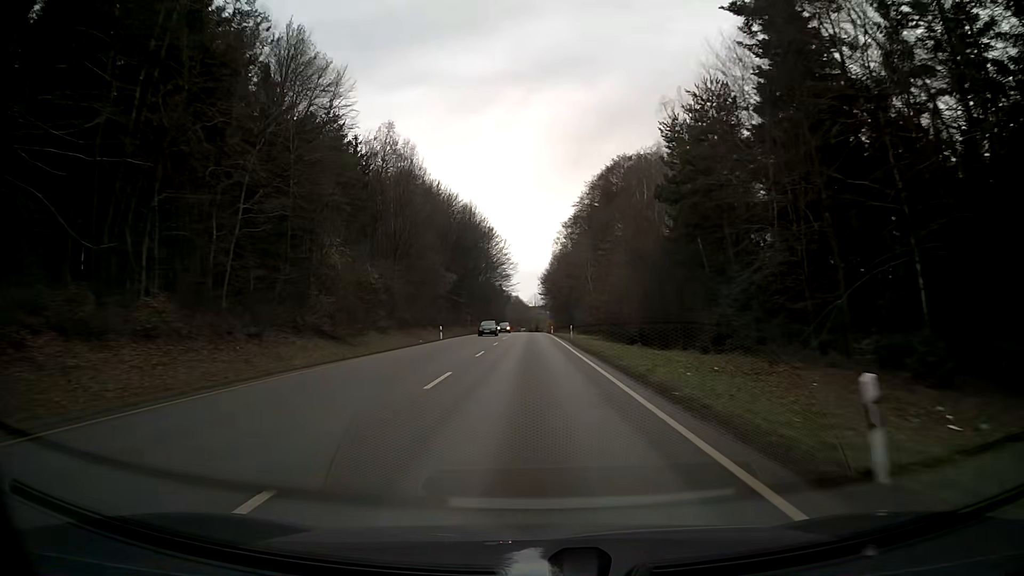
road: secondary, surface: asphalt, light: Day
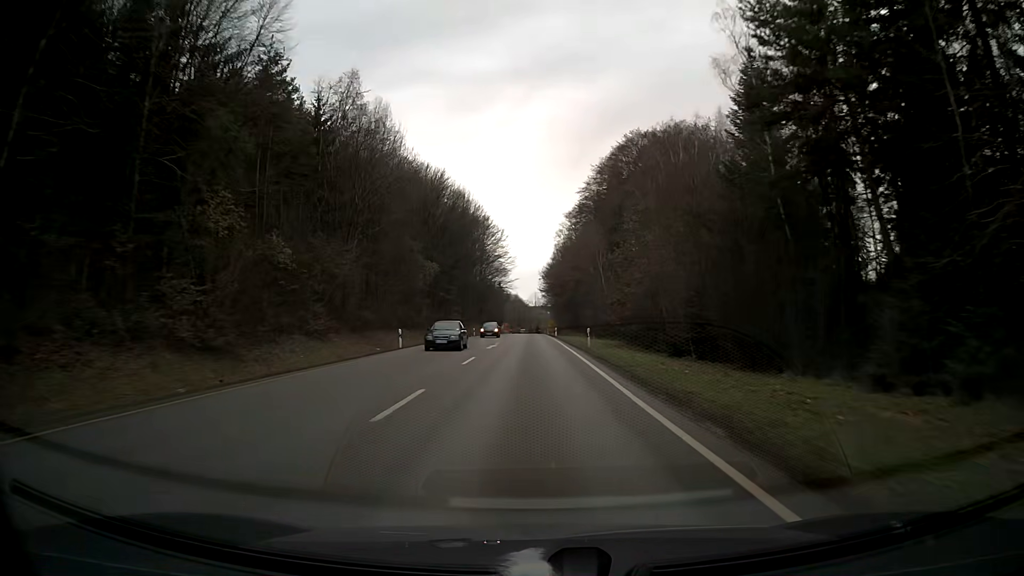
(0.0, +16.2) m; 0°
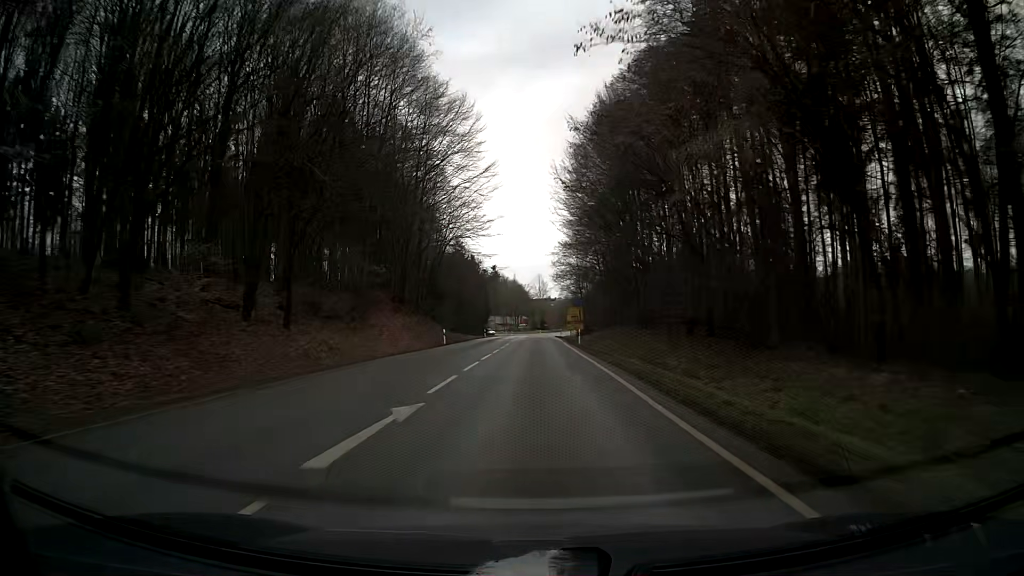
(-0.3, +81.0) m; 0°
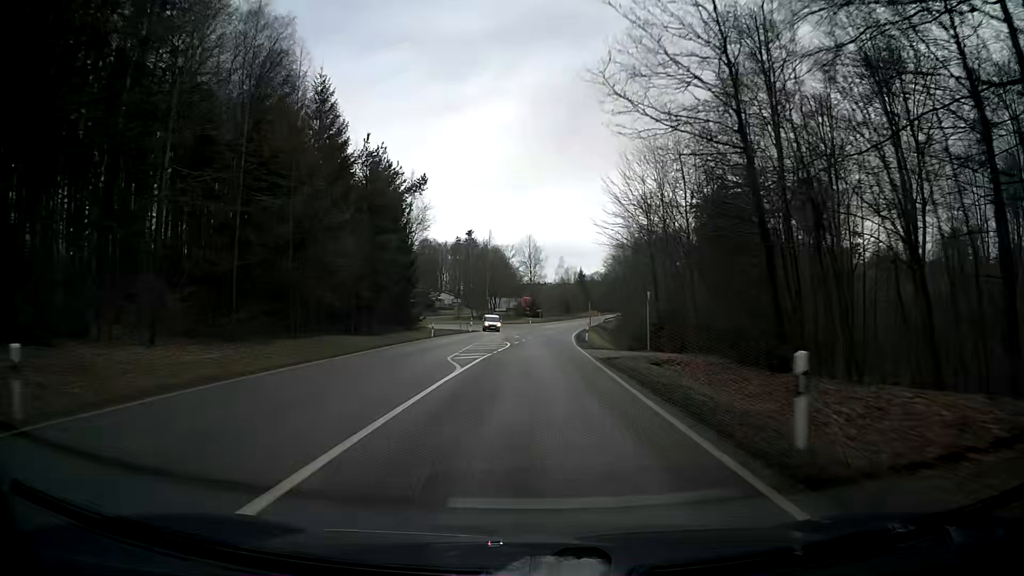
(+0.5, +81.1) m; +1°
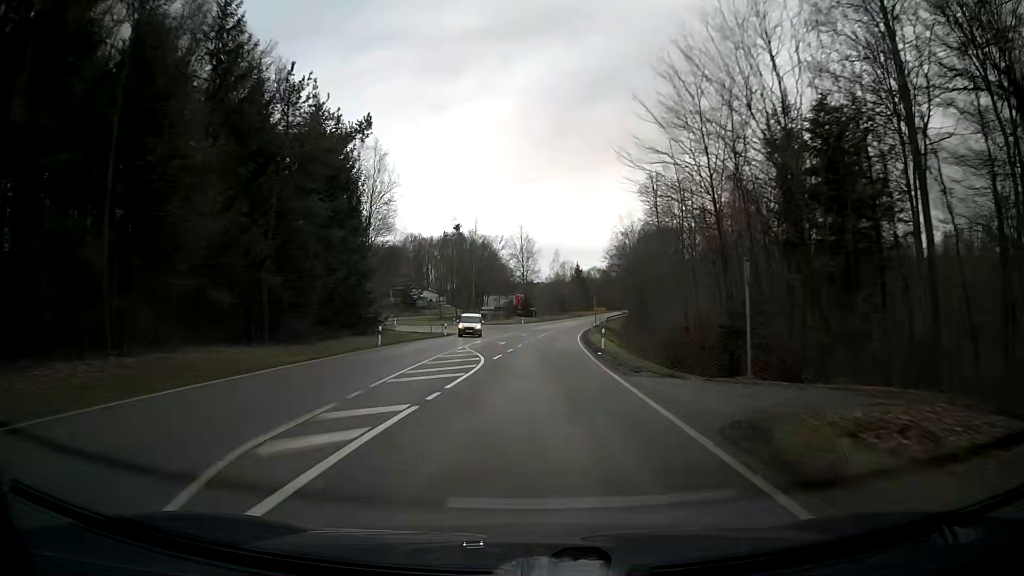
(+0.1, +16.3) m; 0°
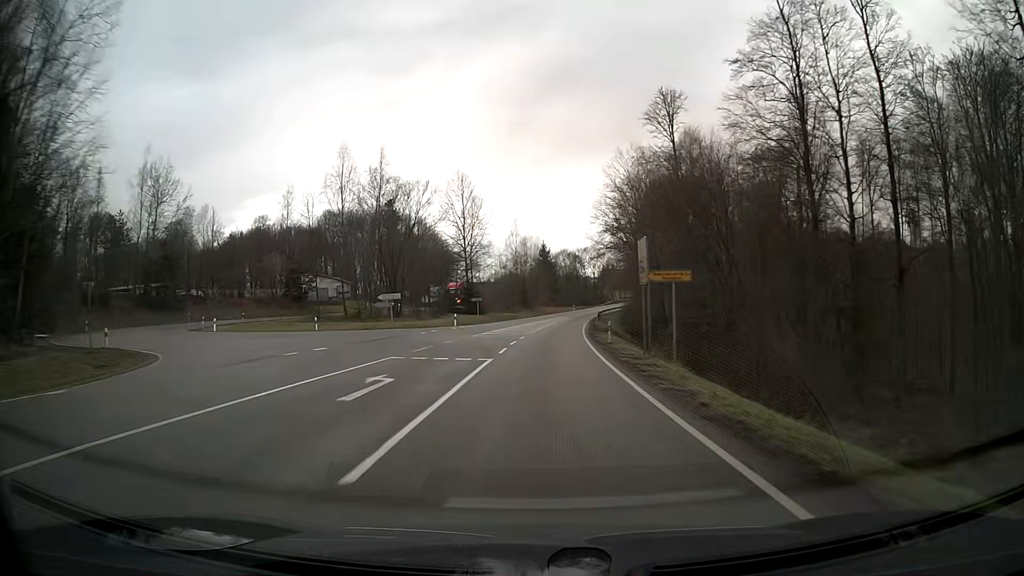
(+1.7, +48.8) m; +4°
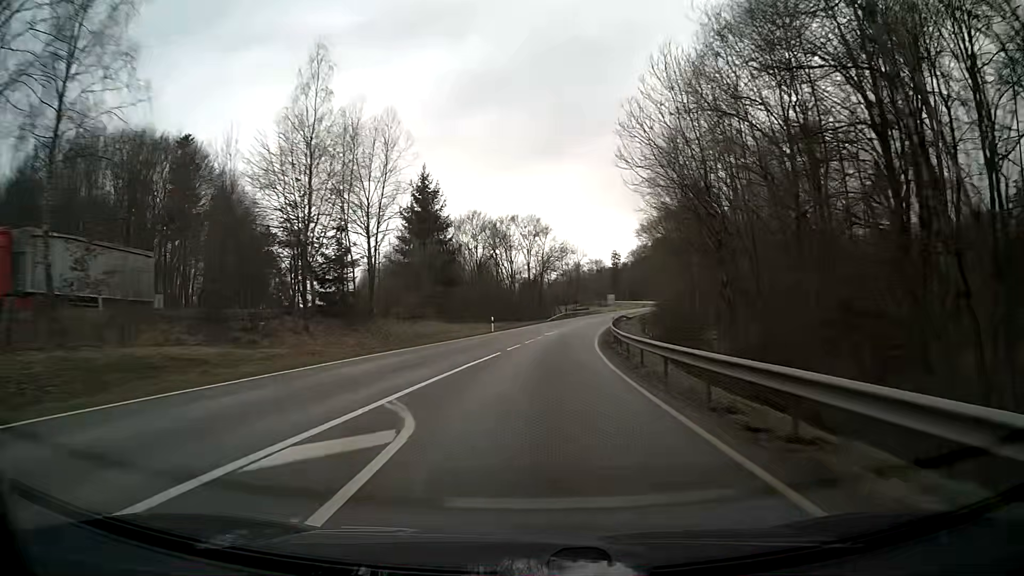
(+4.6, +80.6) m; +7°
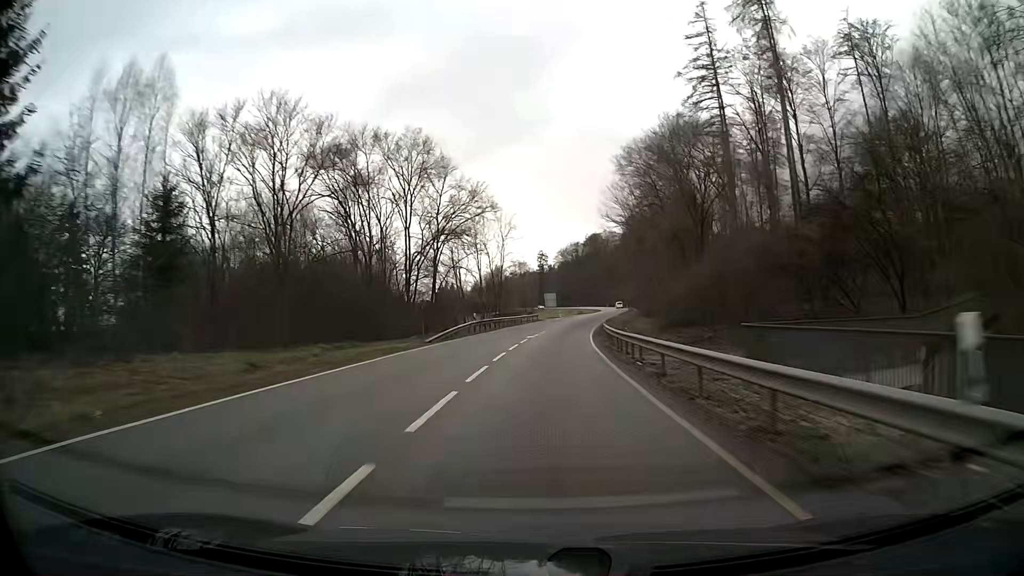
(+2.7, +48.0) m; +6°
